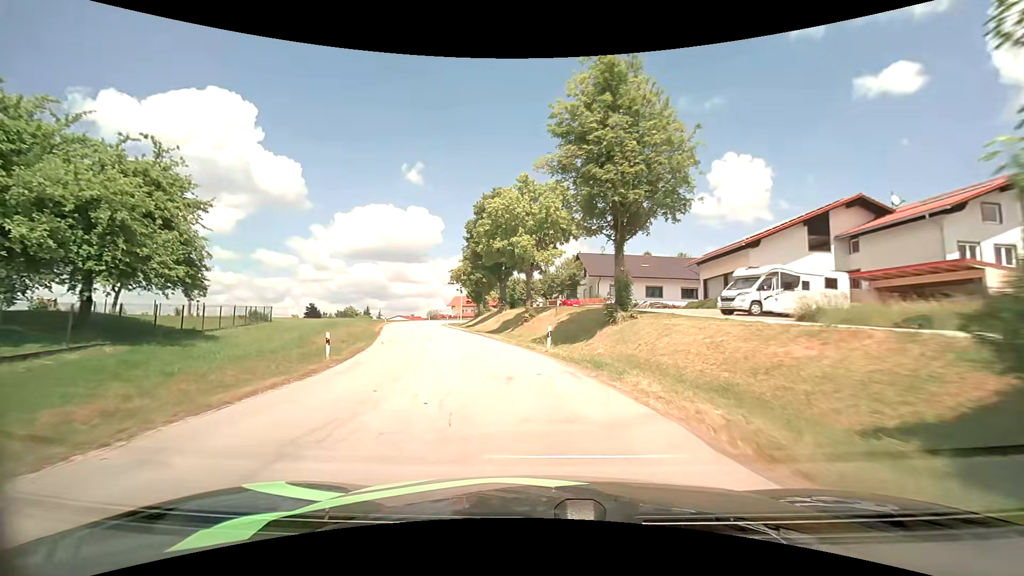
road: tertiary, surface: asphalt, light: Day
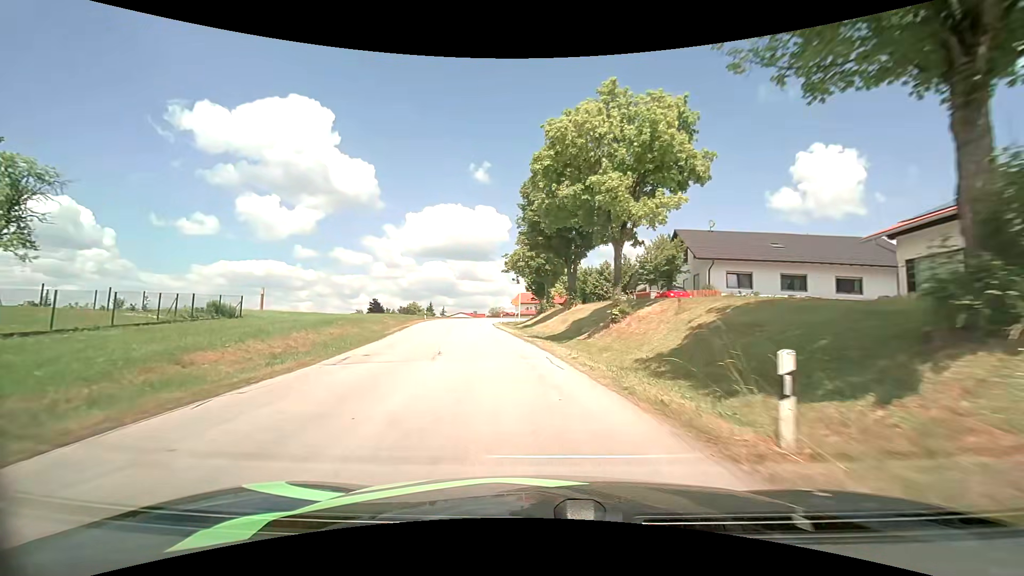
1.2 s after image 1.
(-0.9, +15.2) m; -7°
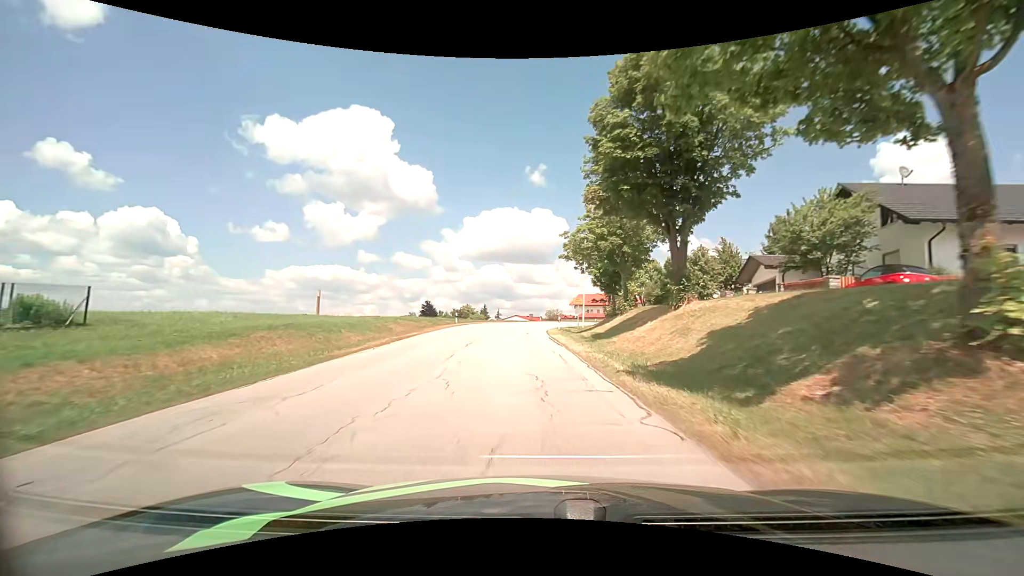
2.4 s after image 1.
(-1.0, +15.4) m; -7°
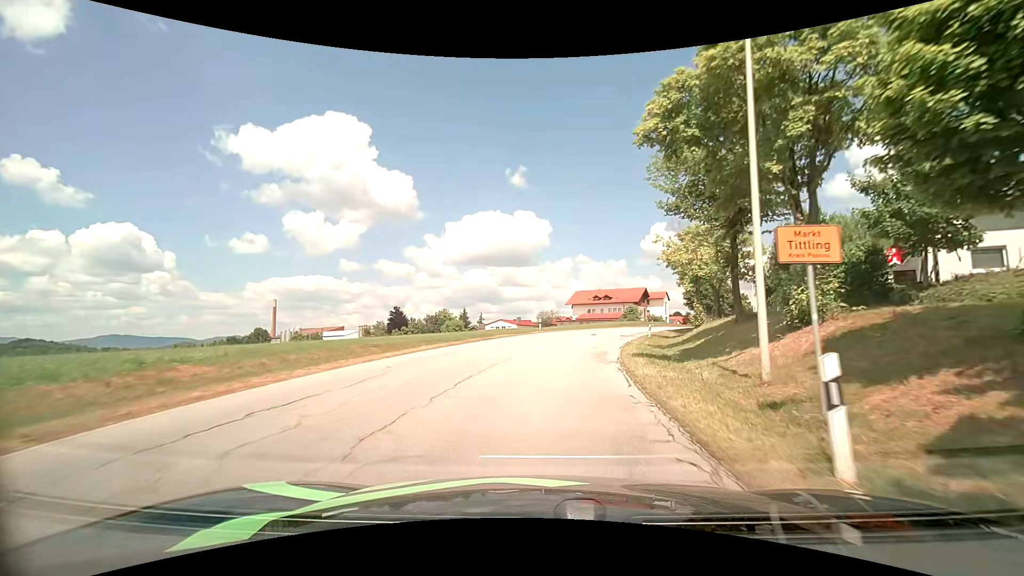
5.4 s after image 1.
(-1.3, +37.5) m; +1°
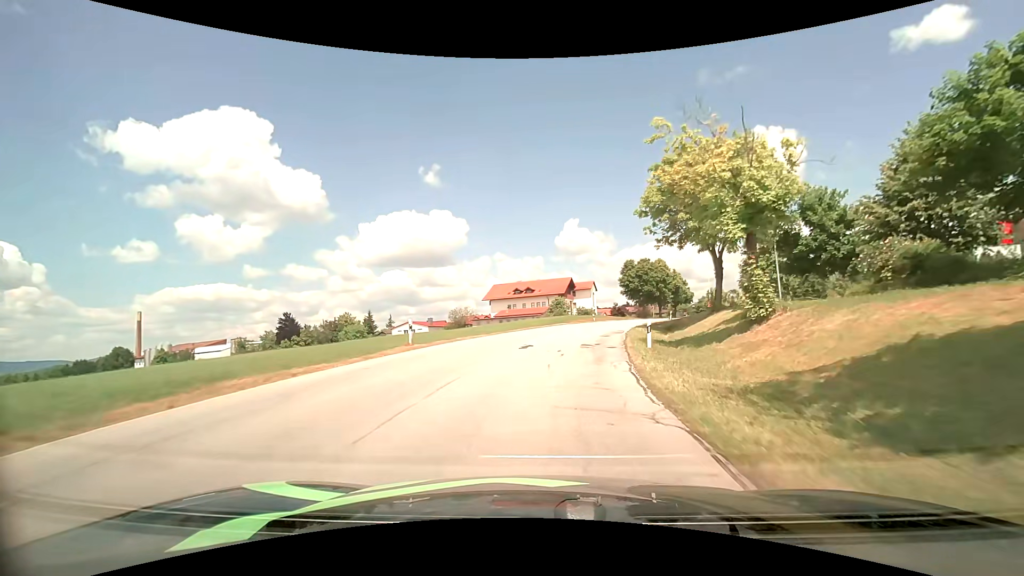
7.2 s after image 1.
(+1.7, +22.1) m; +10°
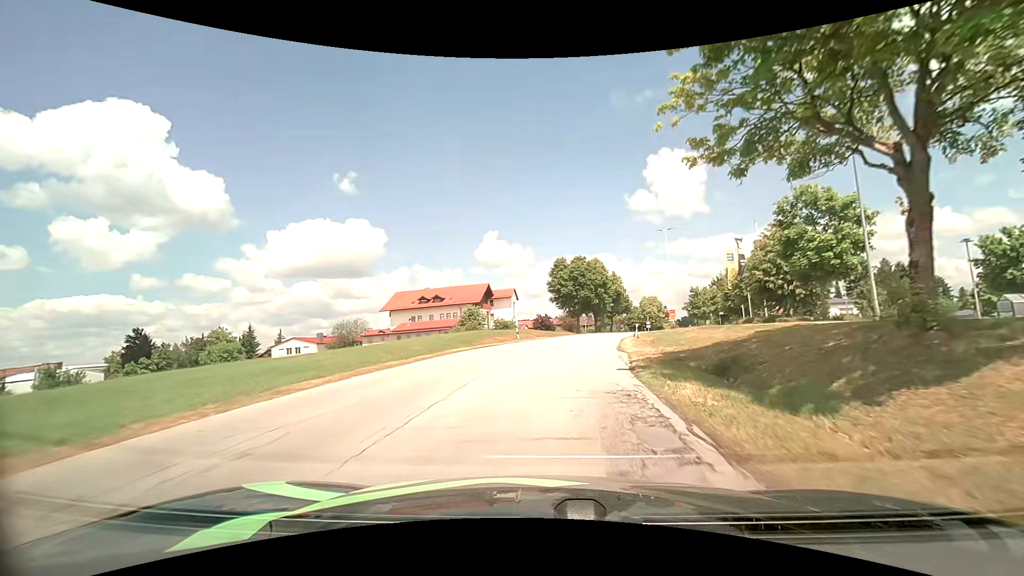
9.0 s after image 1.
(+1.4, +22.1) m; +8°
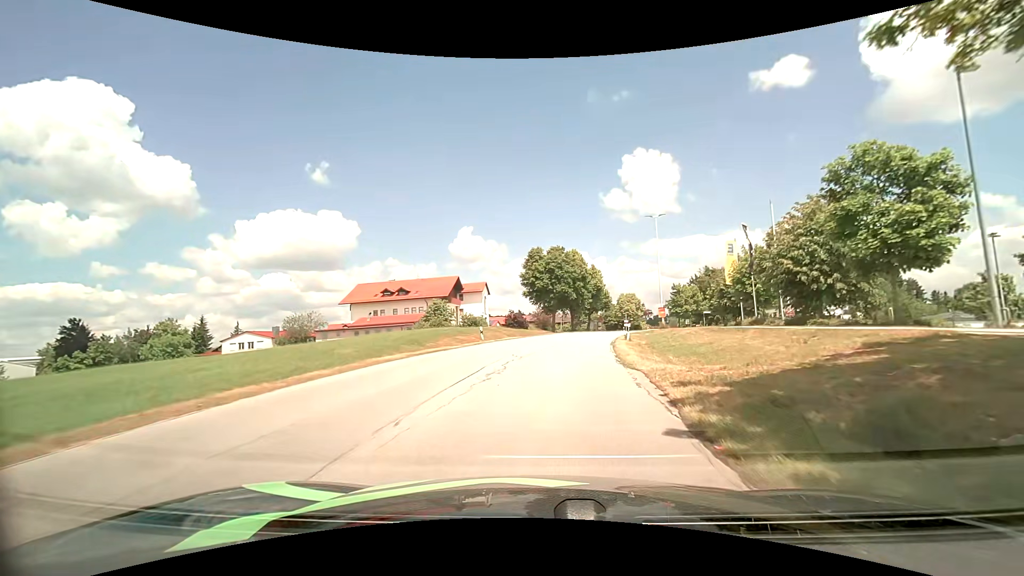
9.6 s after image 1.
(+0.2, +7.3) m; +3°
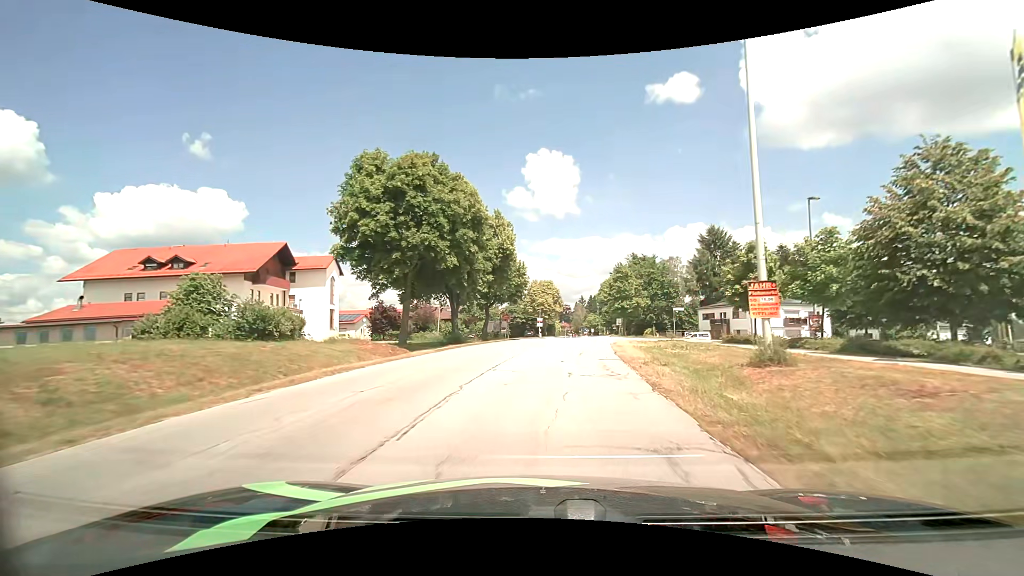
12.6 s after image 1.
(+3.7, +35.3) m; +12°
